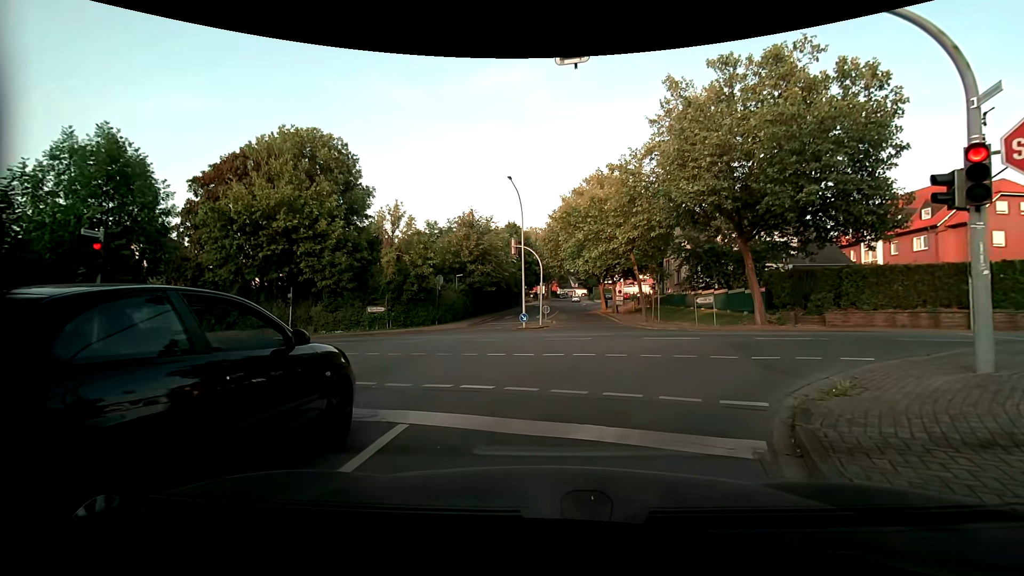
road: residential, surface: asphalt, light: Day
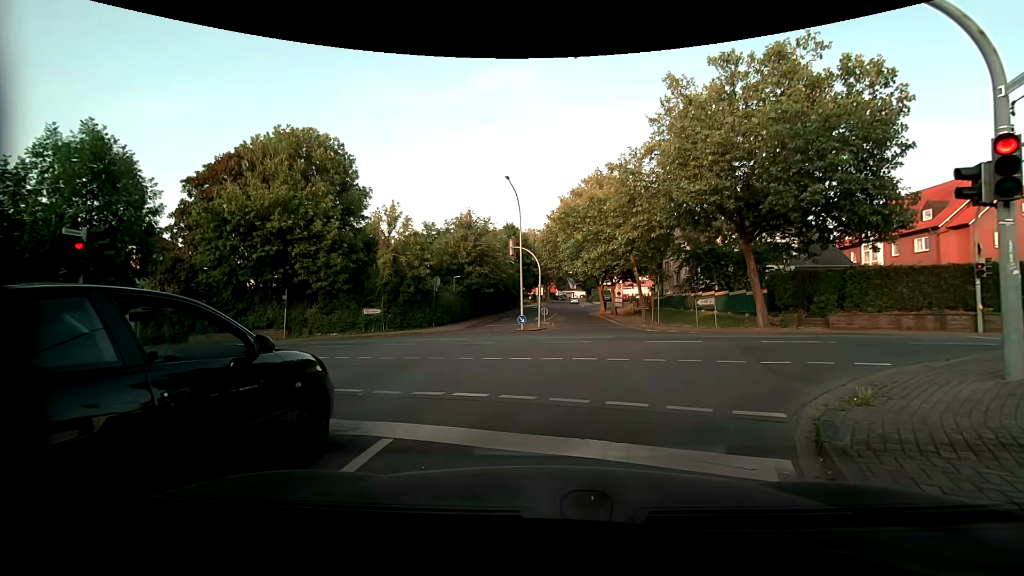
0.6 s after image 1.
(0.0, +0.4) m; 0°
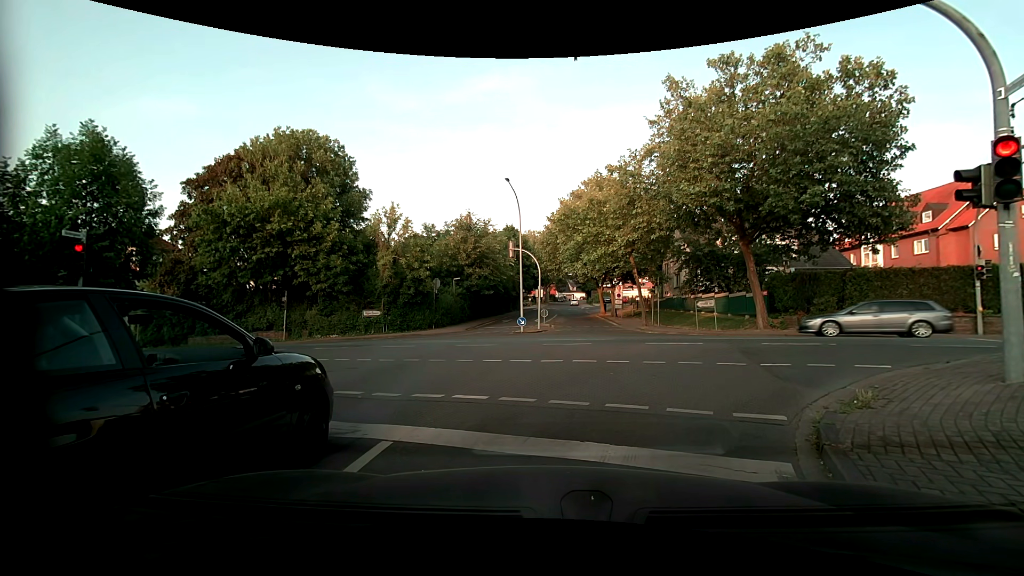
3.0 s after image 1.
(0.0, +0.1) m; 0°
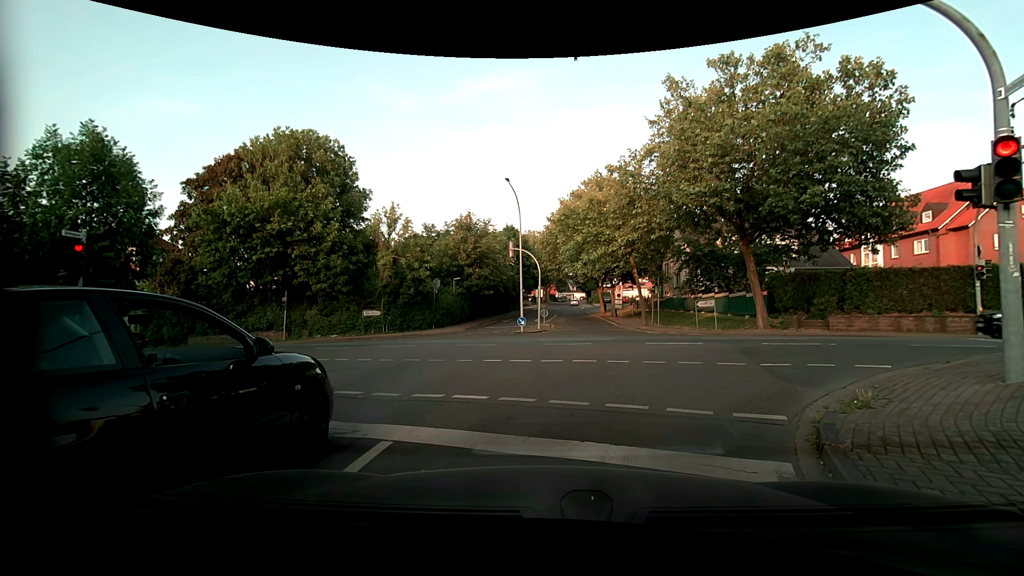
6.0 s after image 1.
(0.0, 0.0) m; 0°
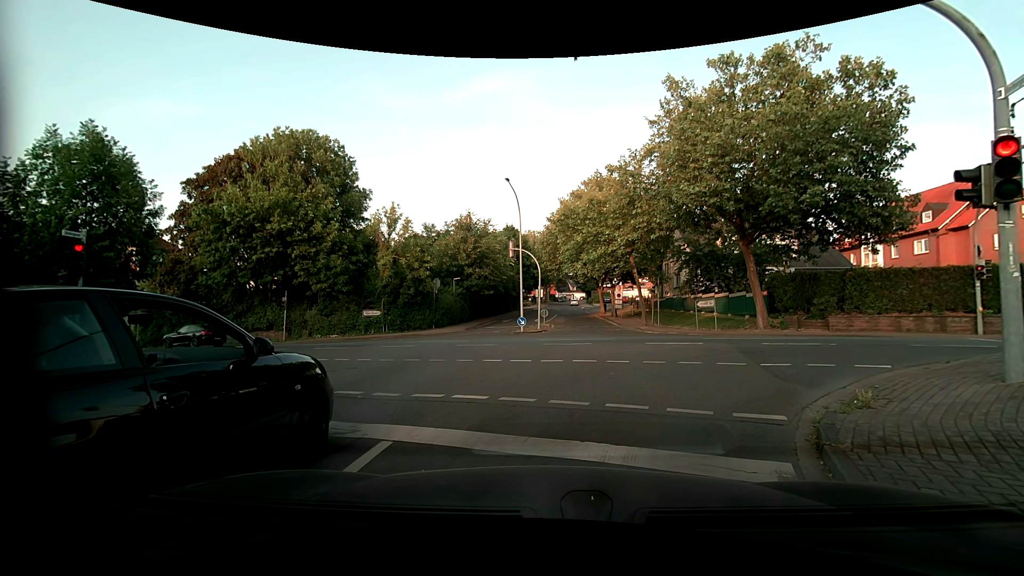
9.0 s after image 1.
(0.0, 0.0) m; 0°
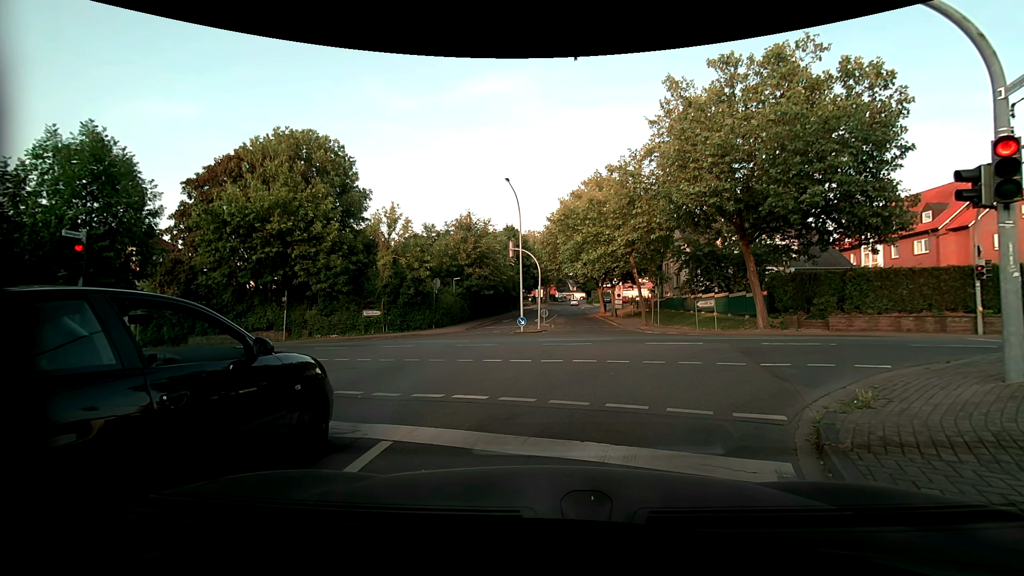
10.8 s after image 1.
(0.0, 0.0) m; 0°
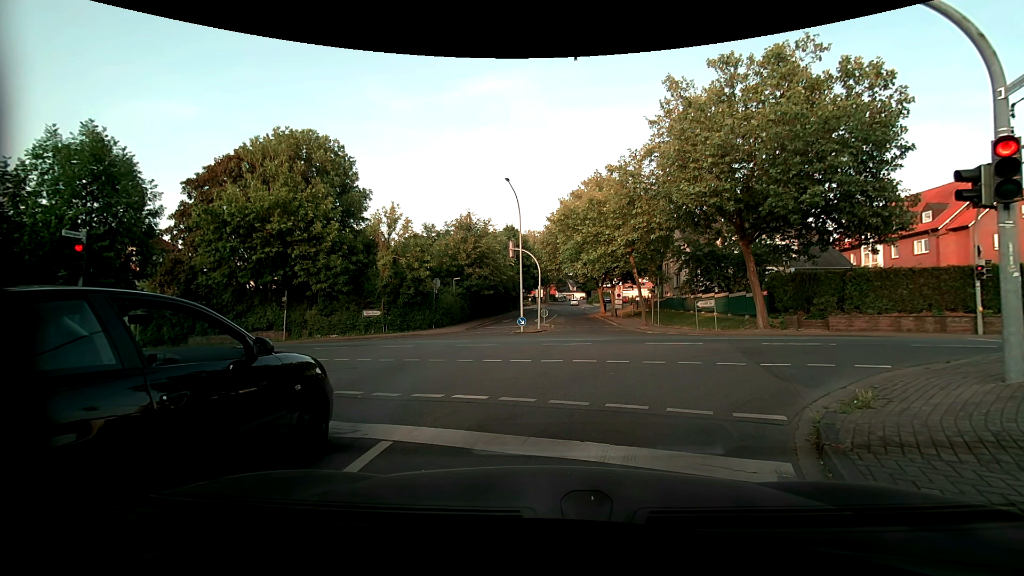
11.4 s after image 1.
(0.0, 0.0) m; 0°
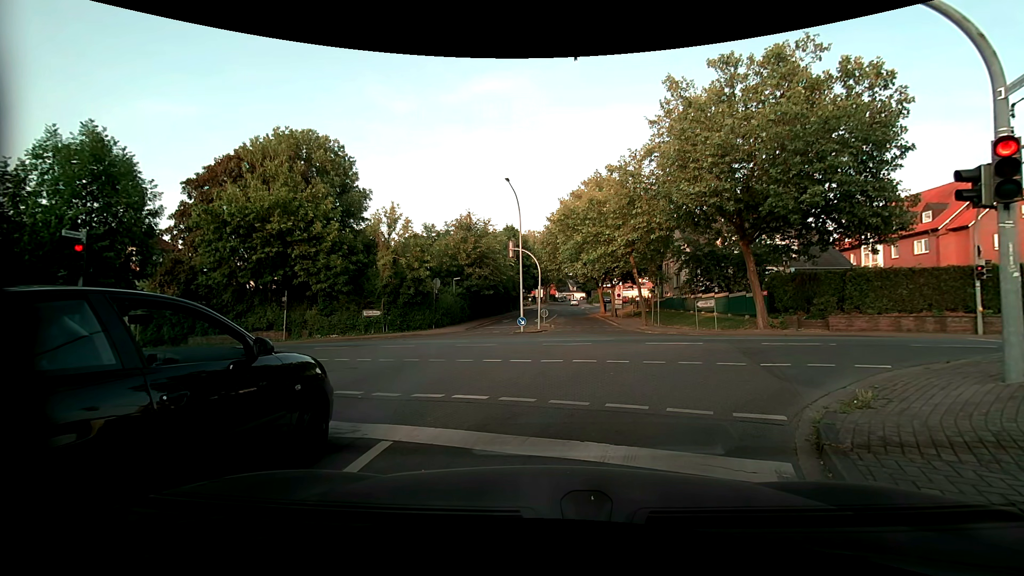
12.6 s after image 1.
(0.0, 0.0) m; 0°
